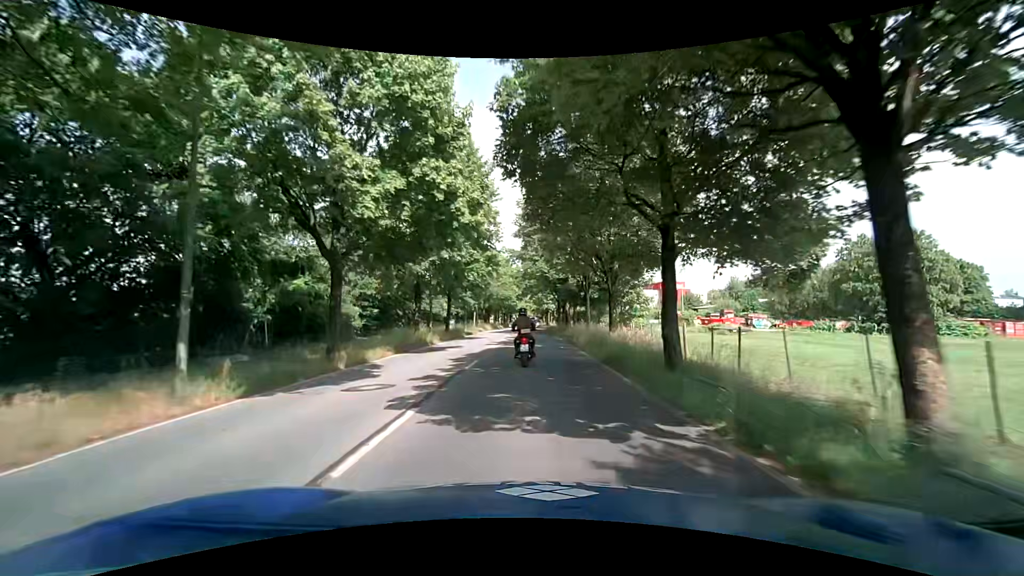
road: tertiary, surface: asphalt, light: Day
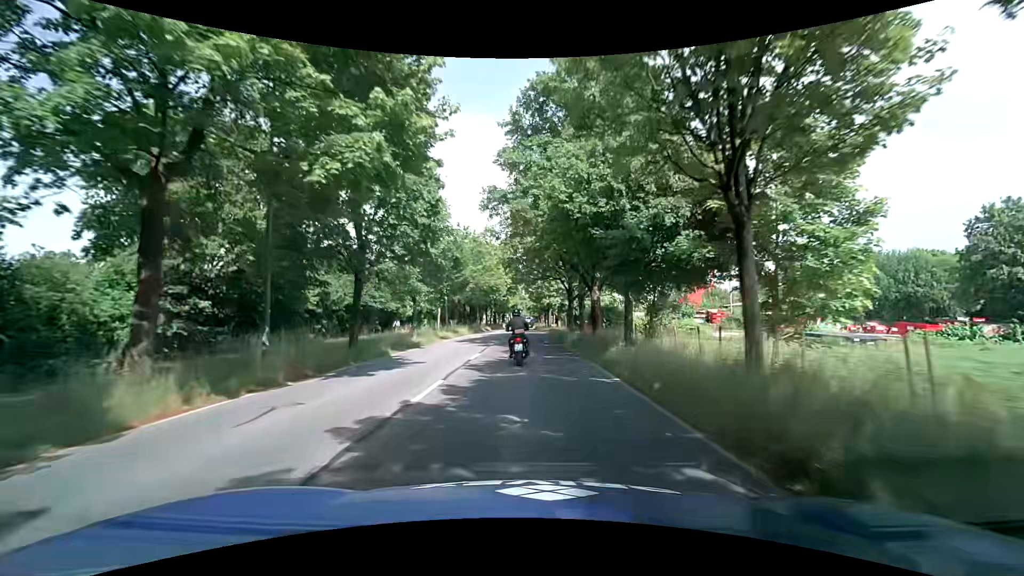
(-0.1, +23.3) m; +1°
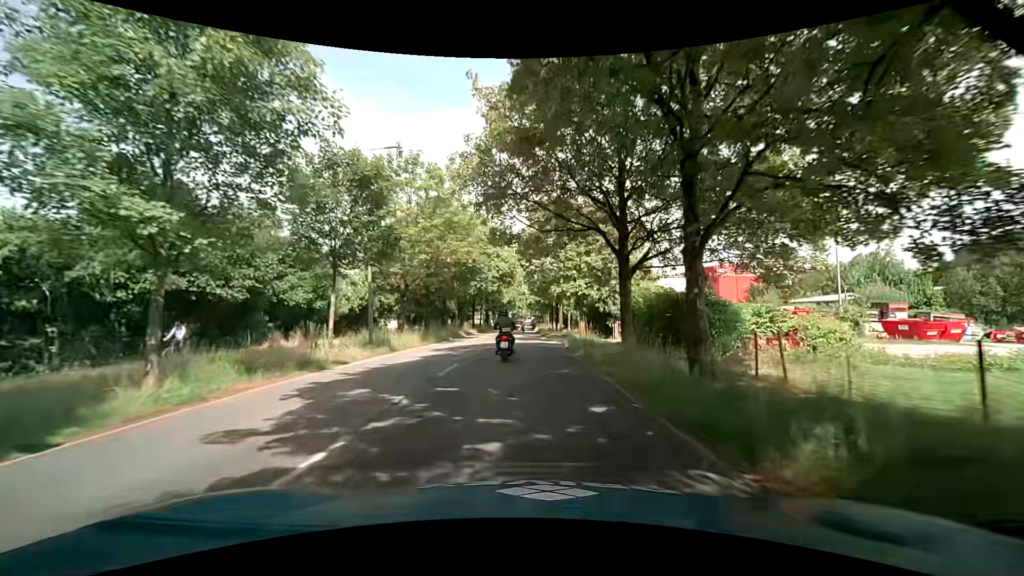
(-0.2, +23.1) m; -1°
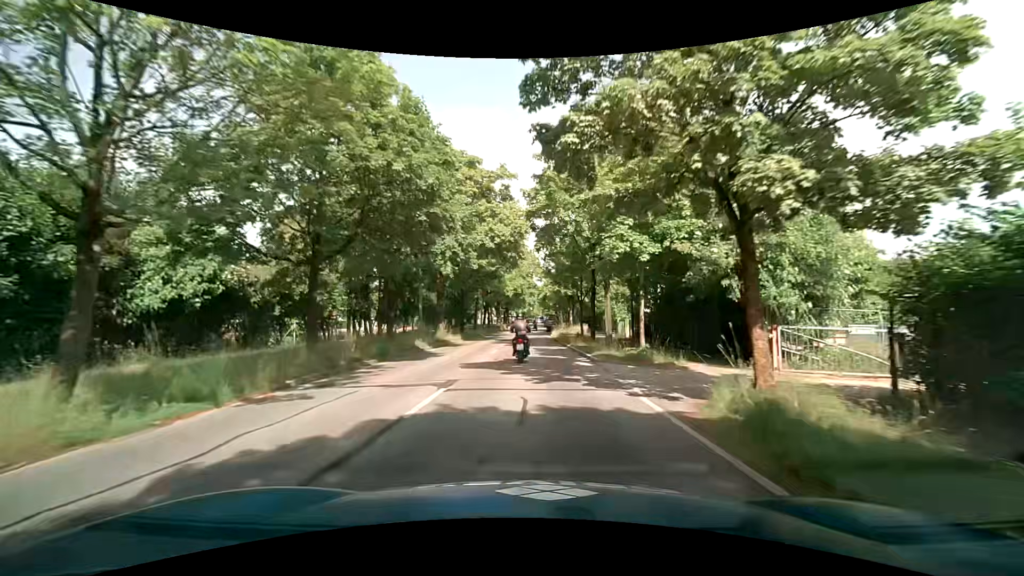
(-0.3, +22.8) m; -1°
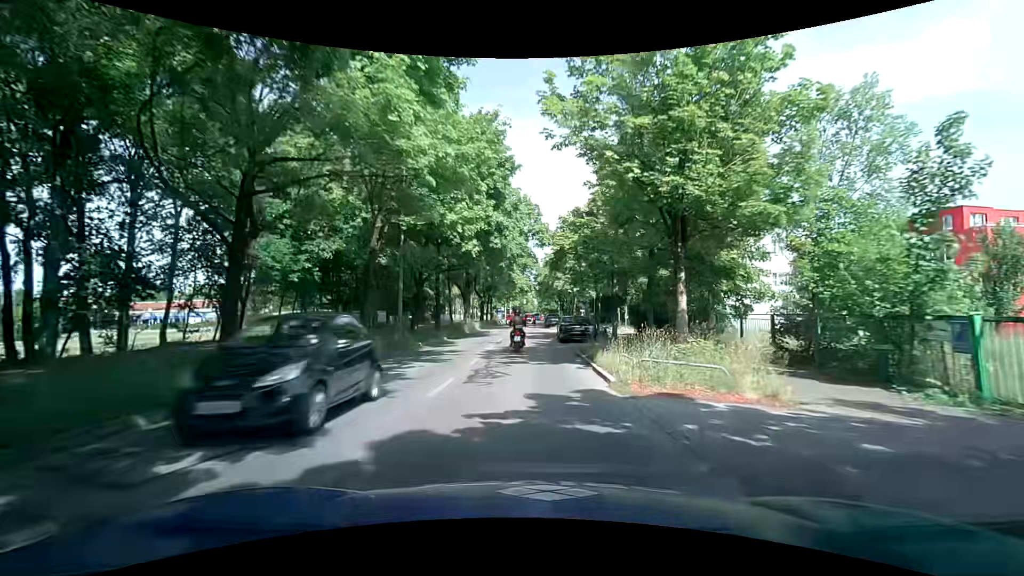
(-0.2, +37.9) m; 0°
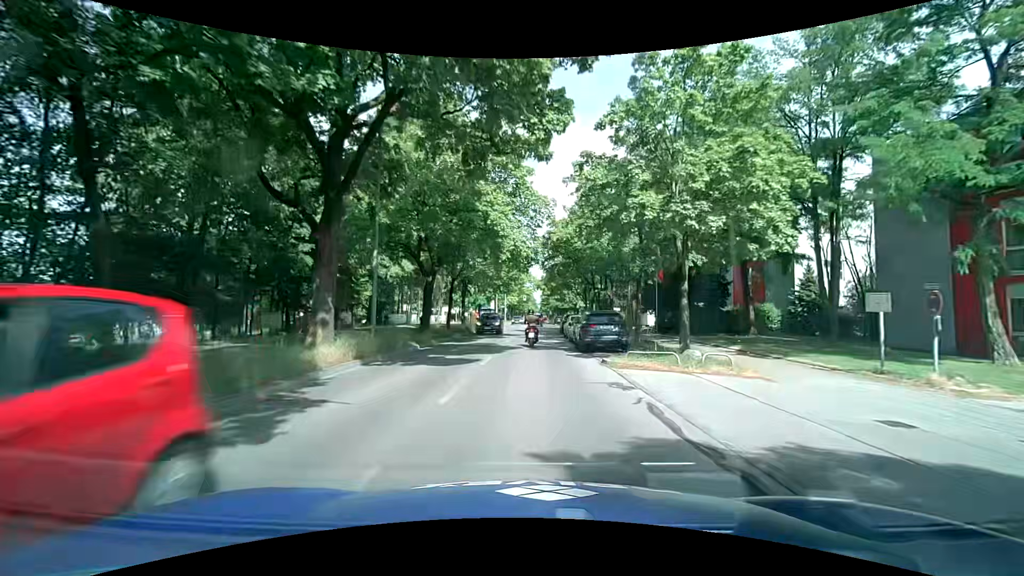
(0.0, +37.0) m; +1°
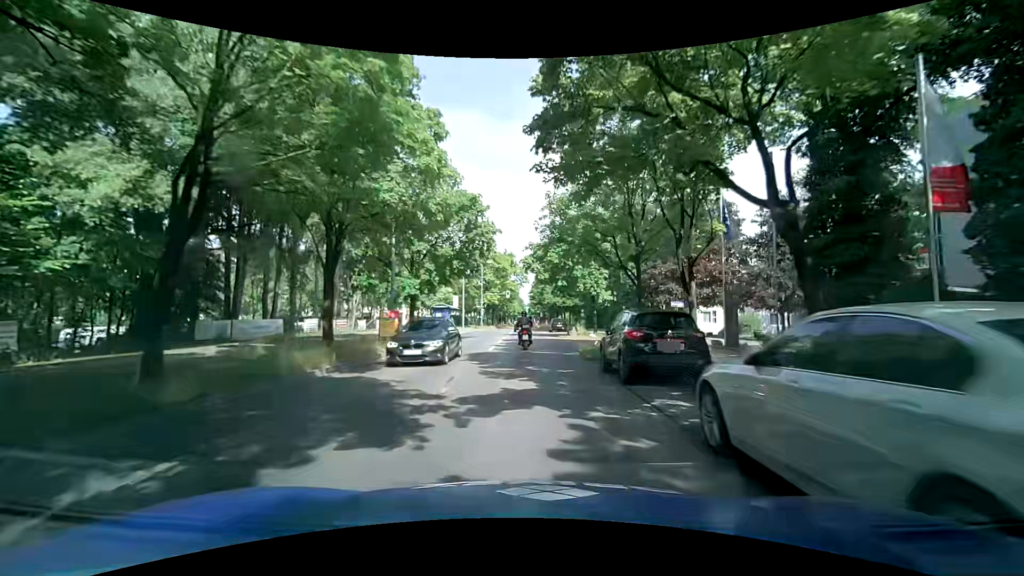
(+0.1, +29.1) m; +1°
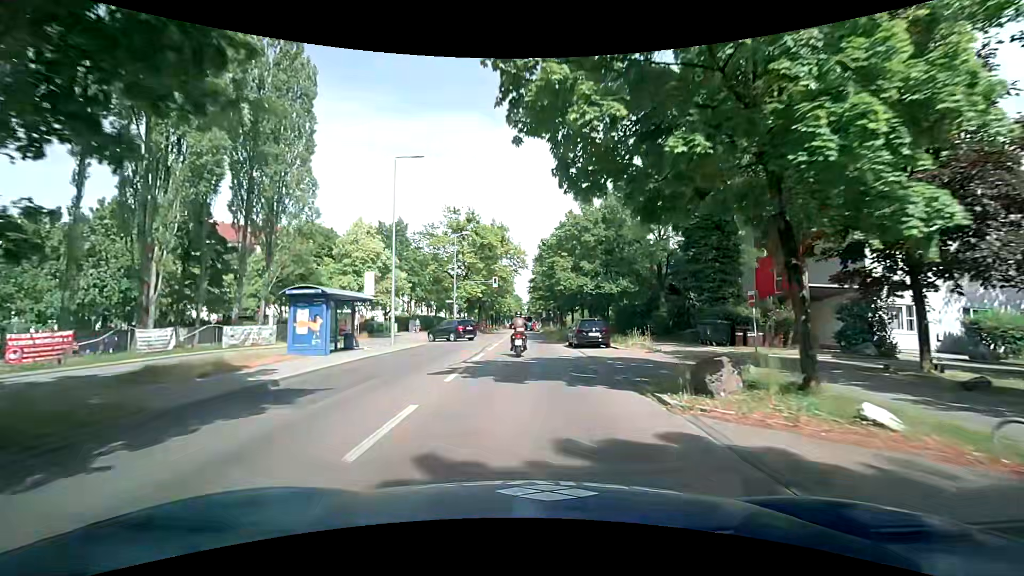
(+0.1, +28.2) m; 0°
(0, +10) (0, +20) (0, +30) (0, +40) (0, +50) (0, +60) (-1, +70) (-1, +80) (-1, +90) (-1, +100) m
